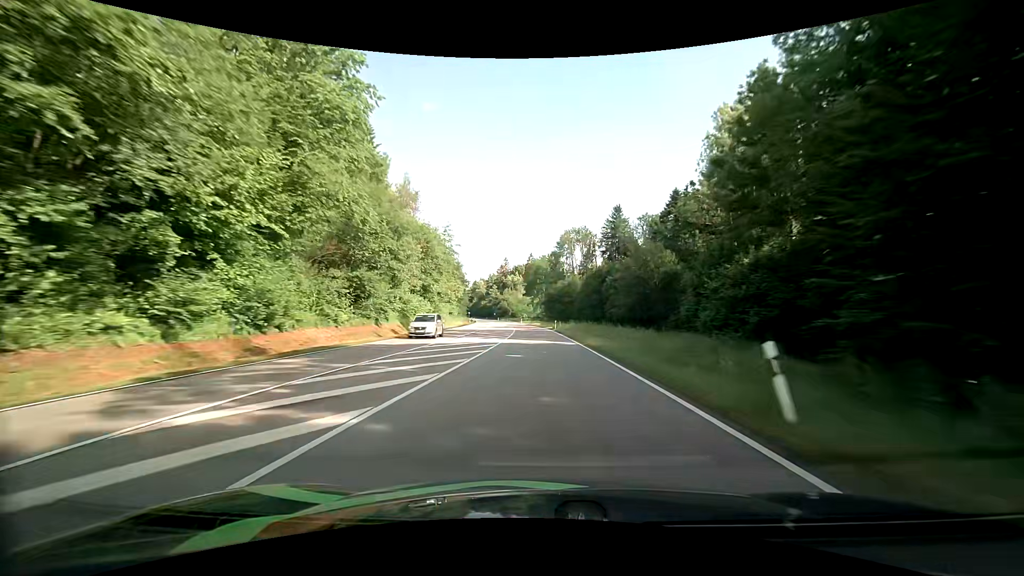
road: primary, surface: asphalt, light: Day
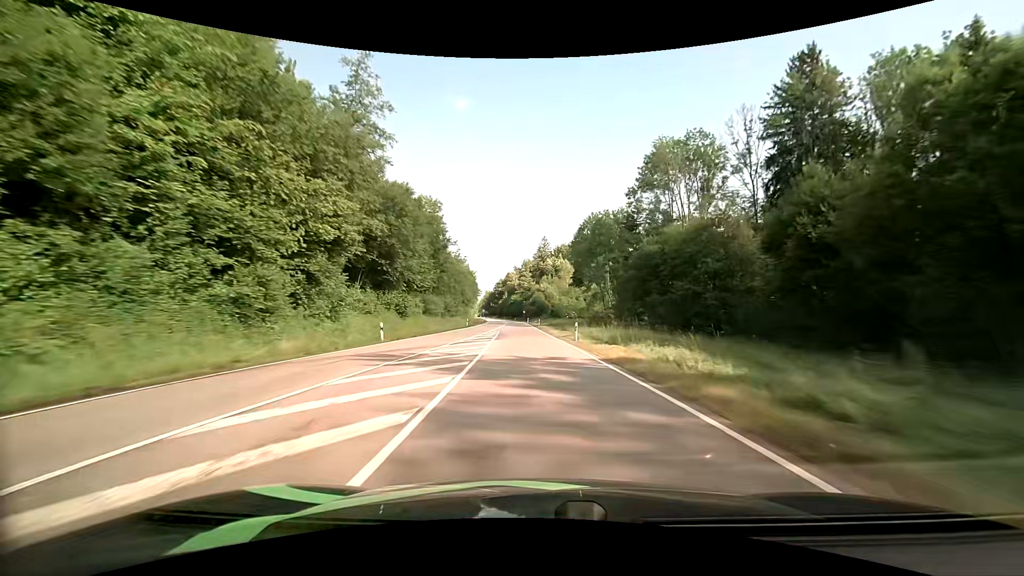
(-3.1, +79.1) m; -5°
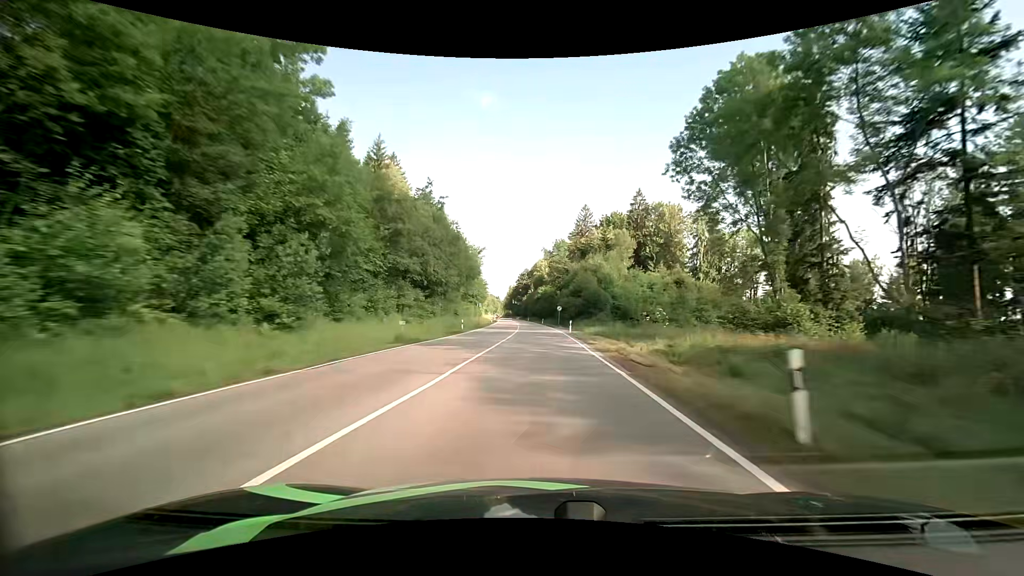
(-2.2, +63.1) m; -3°
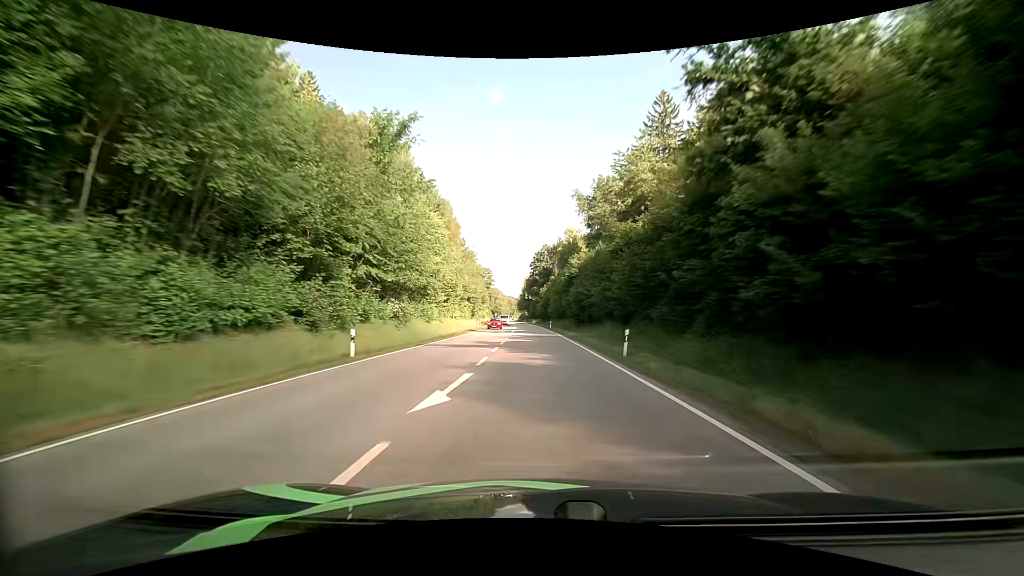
(-1.6, +78.8) m; -3°
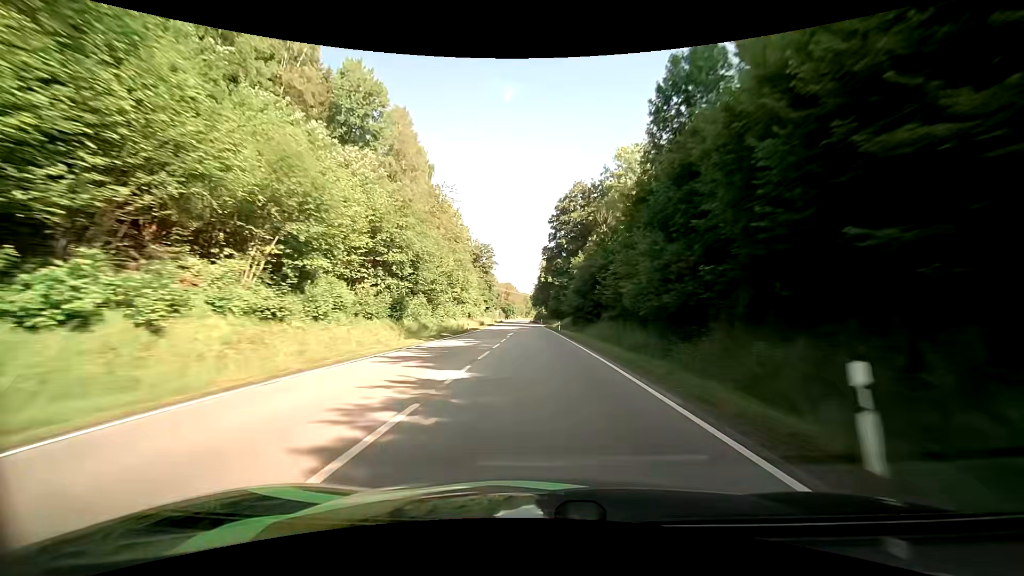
(-1.4, +64.1) m; -2°
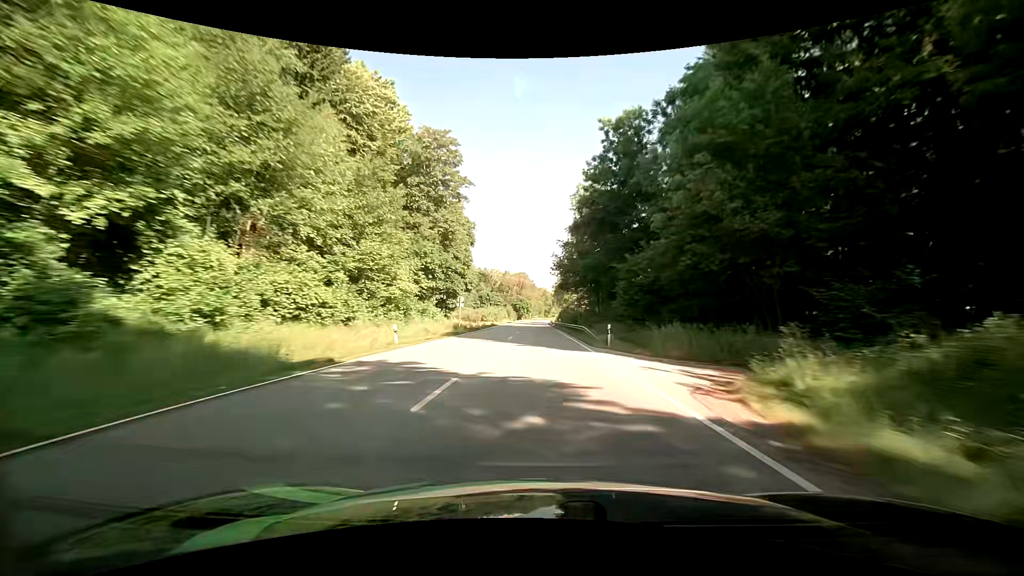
(-1.5, +82.2) m; -2°
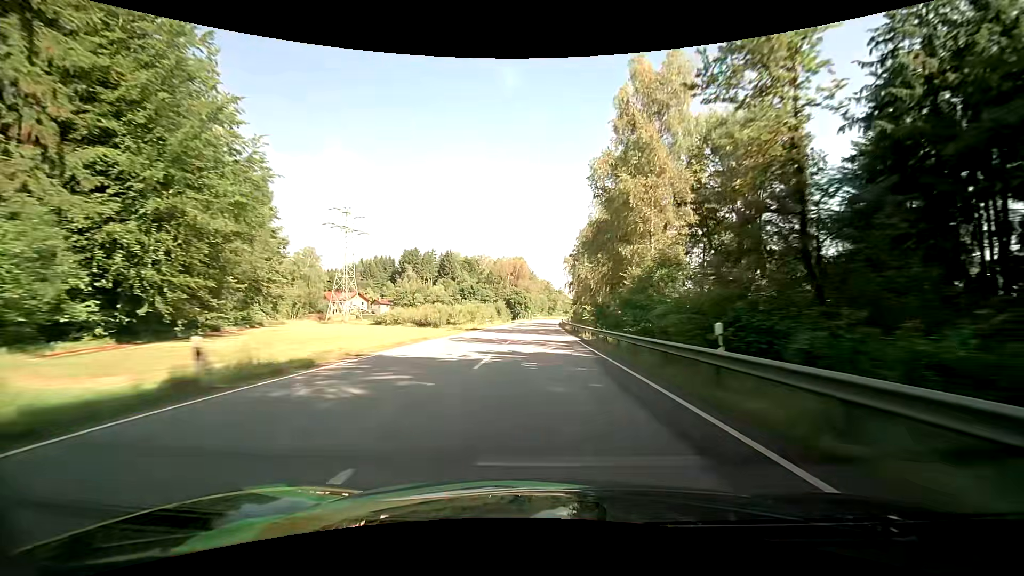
(-0.2, +66.6) m; 0°
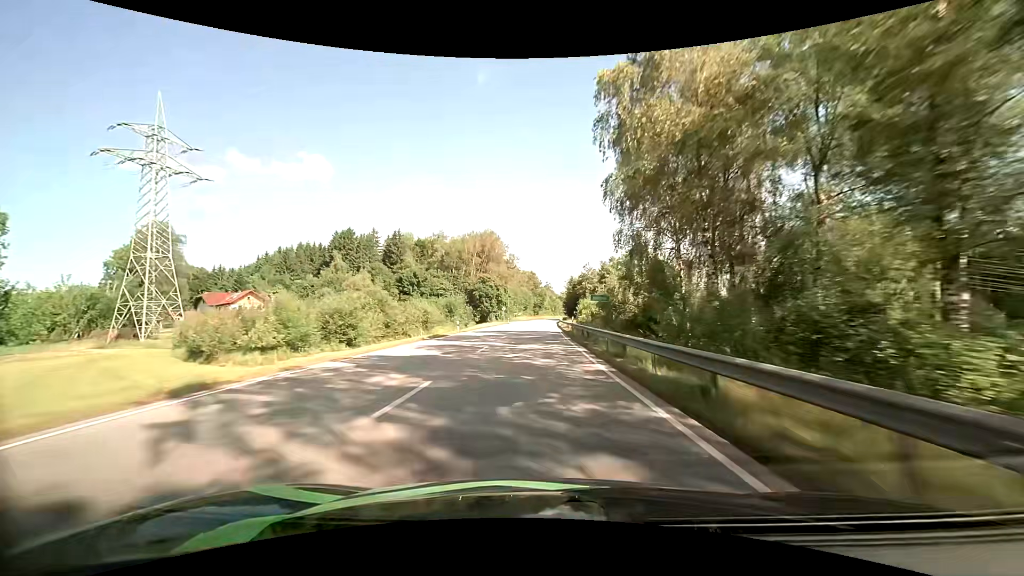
(+0.8, +66.0) m; +1°
(0, +10) (0, +20) (0, +30) (0, +40) (0, +50) (0, +60) (+1, +70) (+1, +80) (+1, +90) (+1, +100) m
